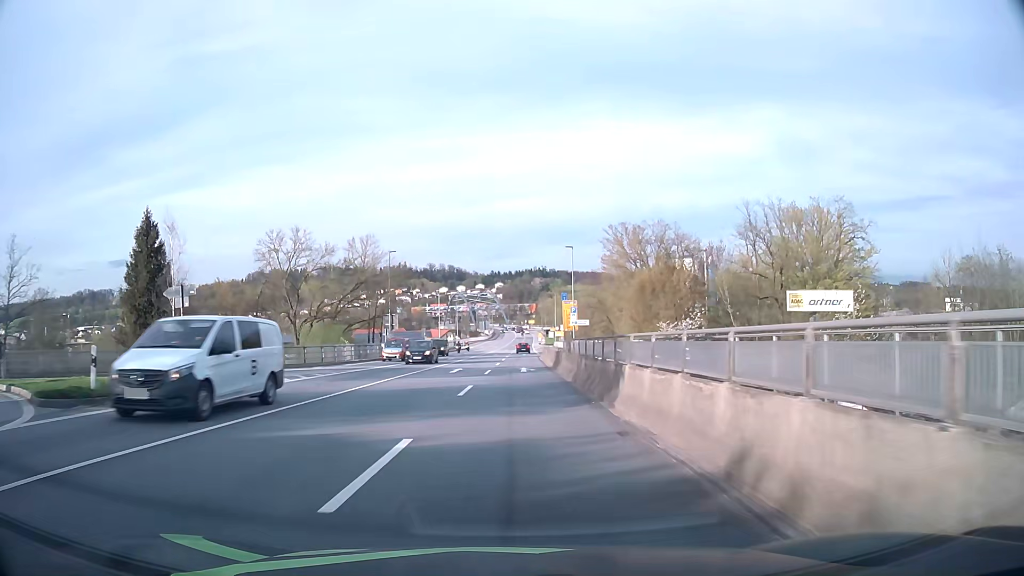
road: primary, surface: asphalt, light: Day
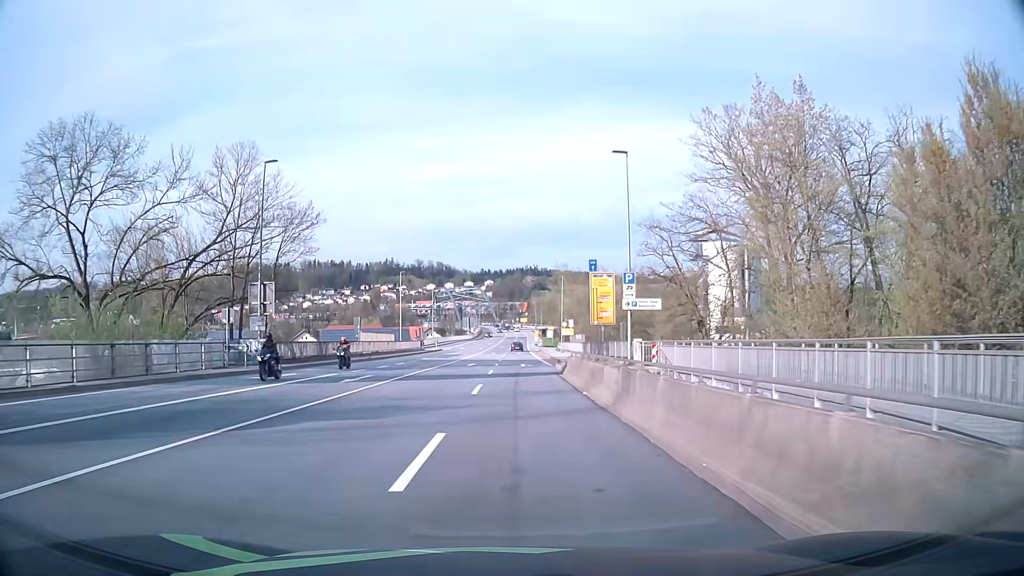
(+0.1, +34.8) m; +1°
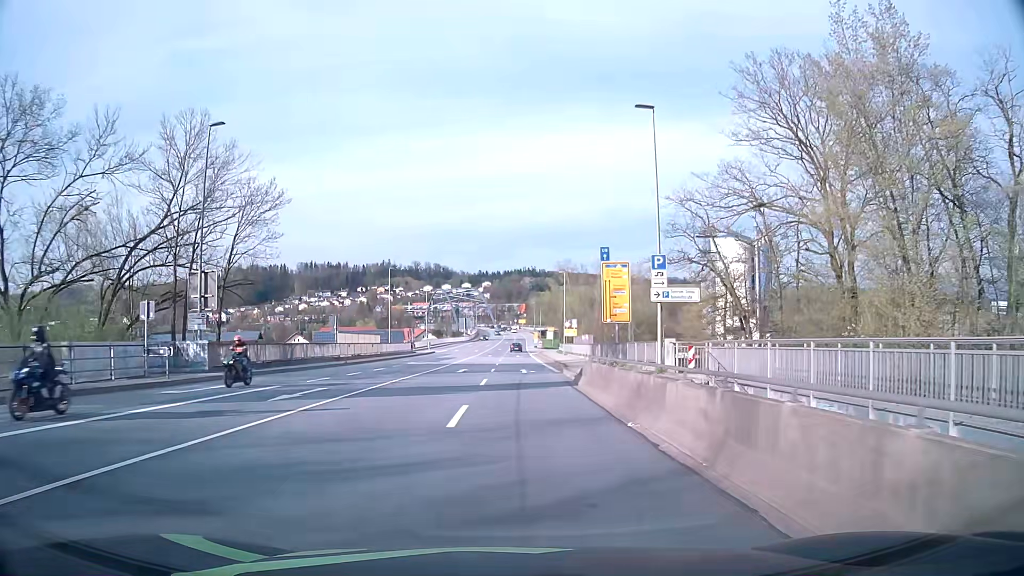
(0.0, +7.0) m; 0°
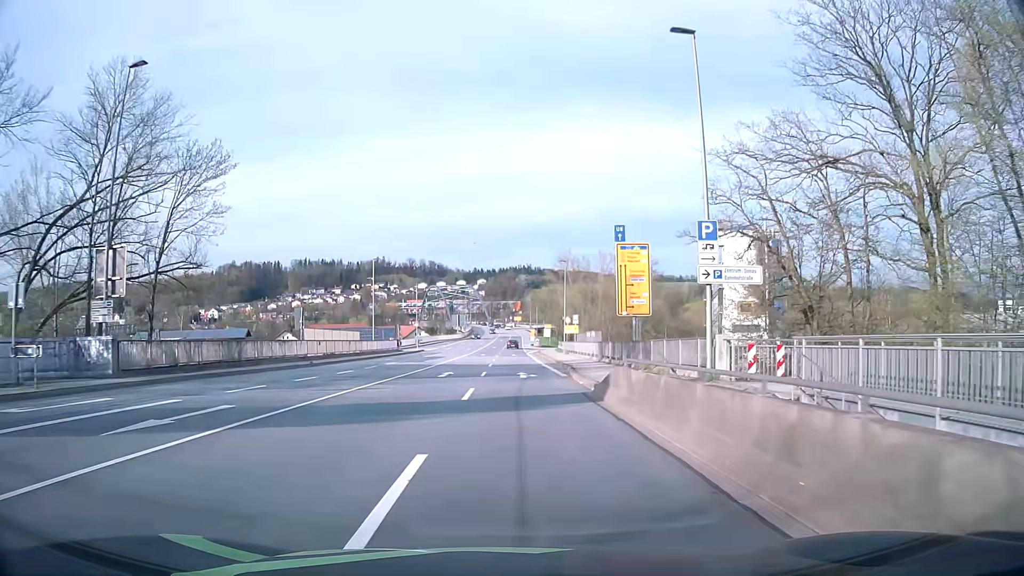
(0.0, +7.1) m; 0°
(0, +10) (0, +20) (0, +30) (0, +40) (0, +50) (-1, +60) (-1, +70) (-2, +80) (-2, +90) (-2, +100) m
